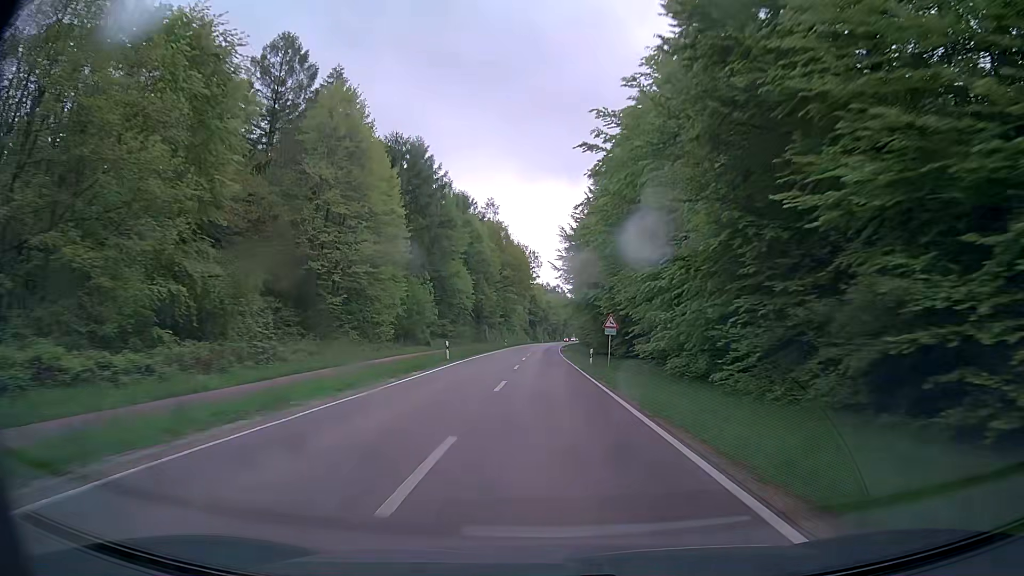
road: secondary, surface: asphalt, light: Day
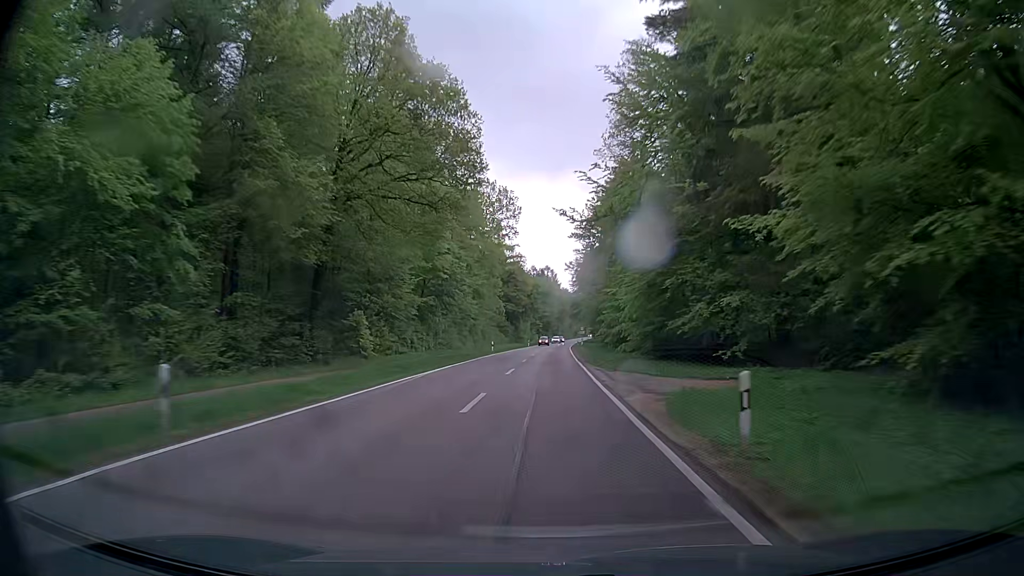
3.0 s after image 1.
(+0.1, +77.8) m; +1°
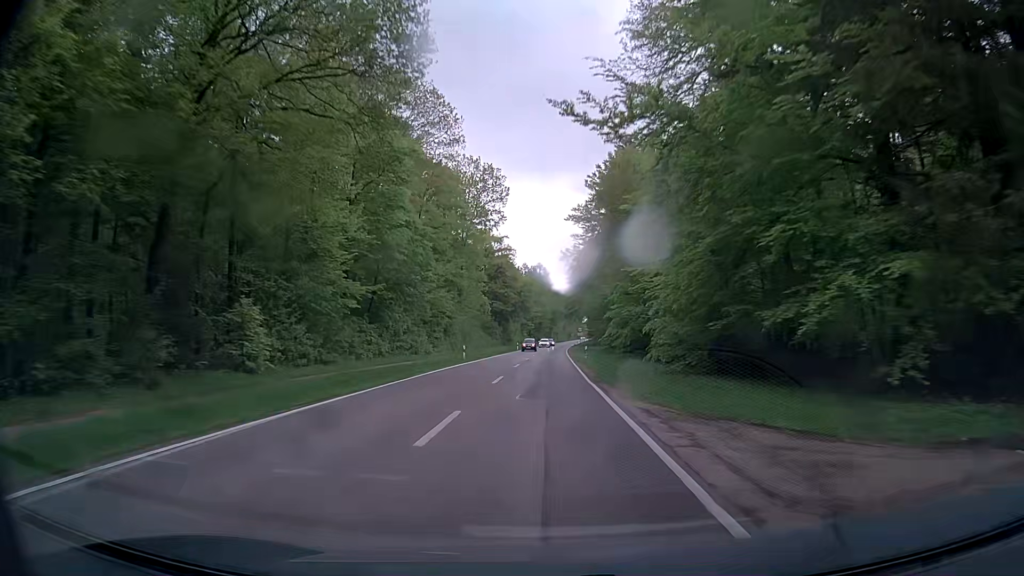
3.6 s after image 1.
(-0.1, +15.6) m; +1°
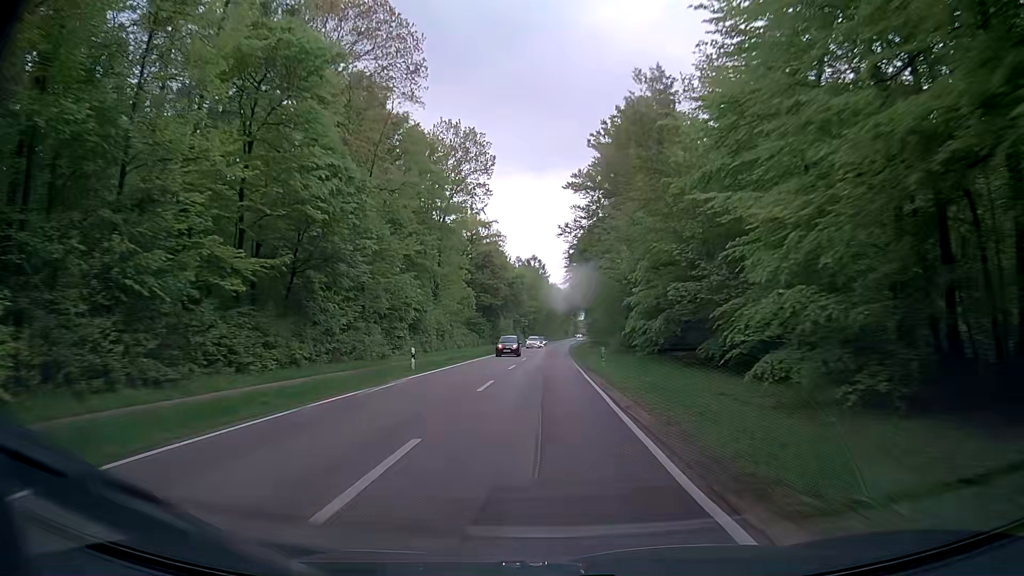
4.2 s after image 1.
(-0.1, +15.6) m; 0°
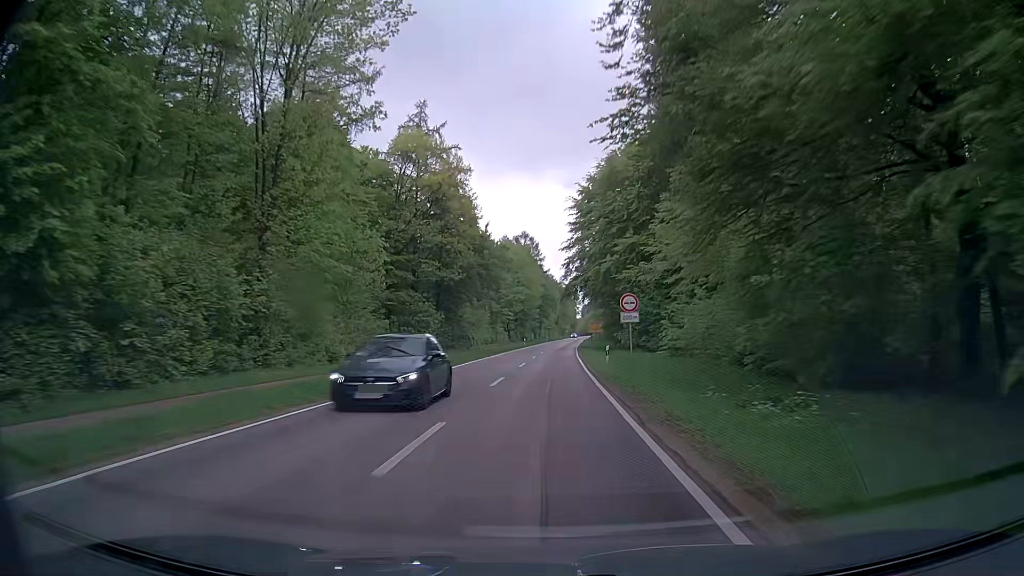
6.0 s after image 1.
(+0.3, +46.5) m; 0°
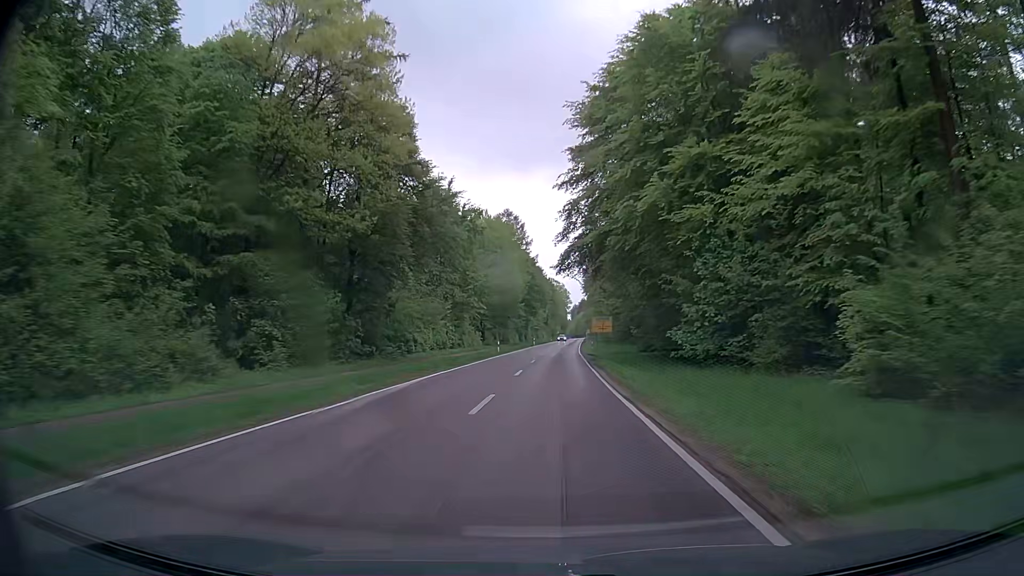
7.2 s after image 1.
(+0.2, +31.0) m; +1°
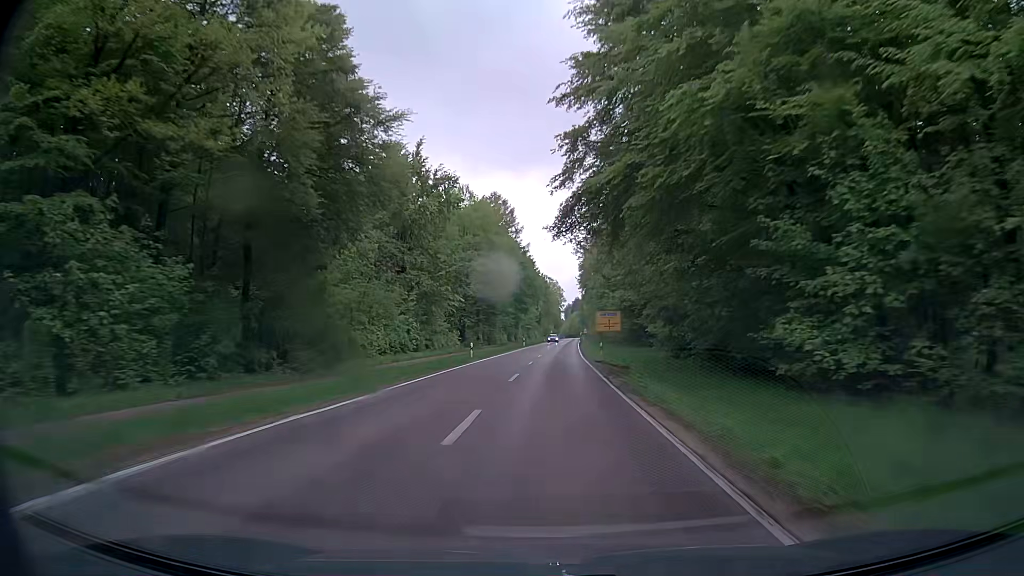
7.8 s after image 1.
(0.0, +15.5) m; +1°
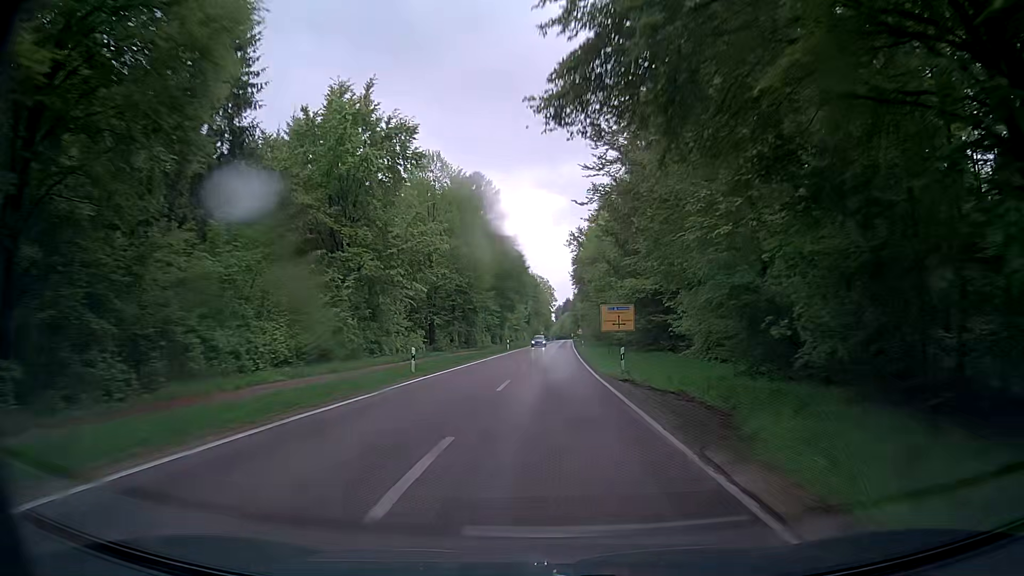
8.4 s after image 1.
(+0.1, +15.4) m; +1°
(0, +10) (0, +20) (0, +30) (0, +40) (+1, +50) (+1, +60) (+1, +70) (+1, +80) (+2, +90) (+2, +100) m
